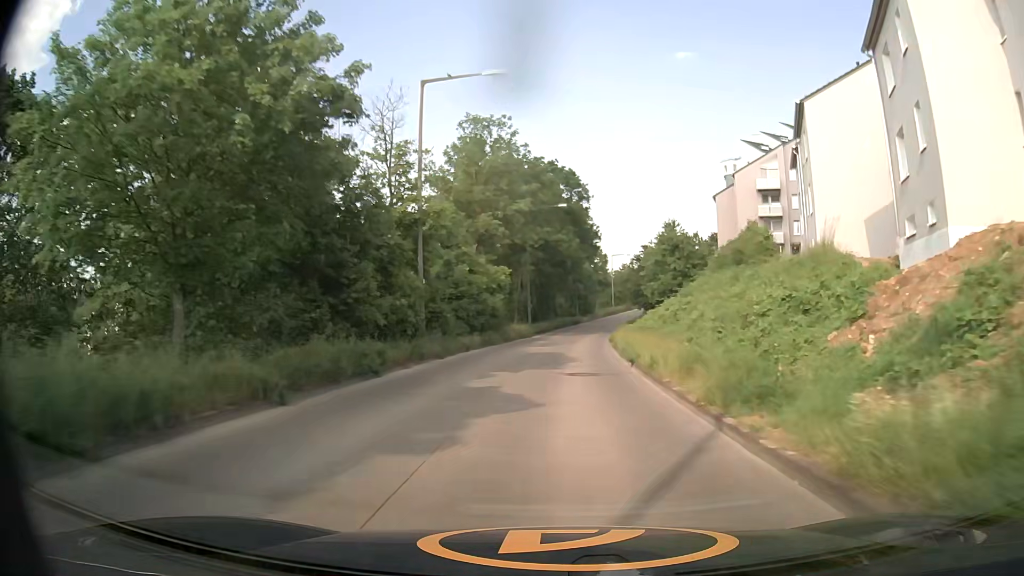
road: tertiary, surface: concrete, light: Day
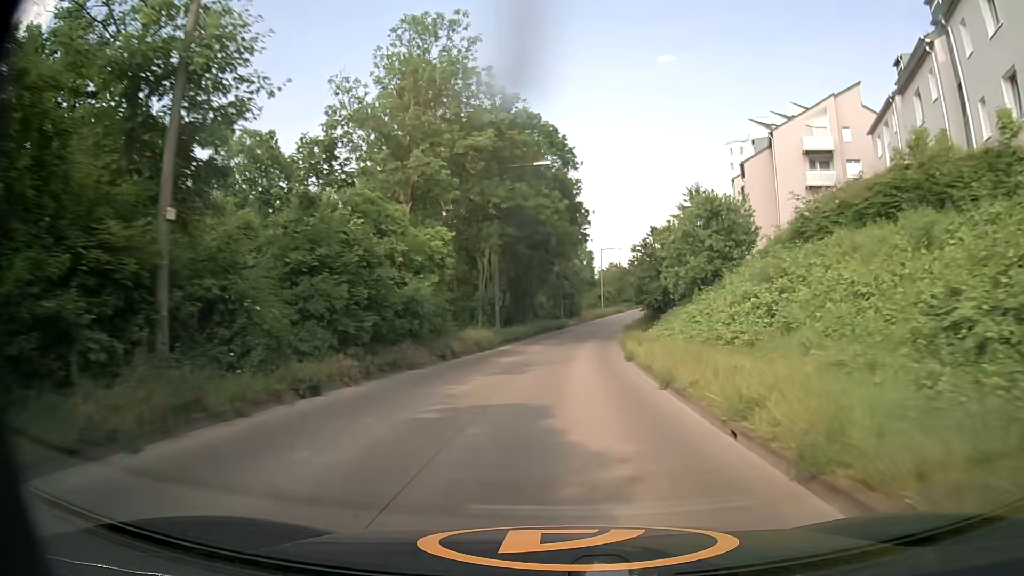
(+0.1, +17.9) m; +1°
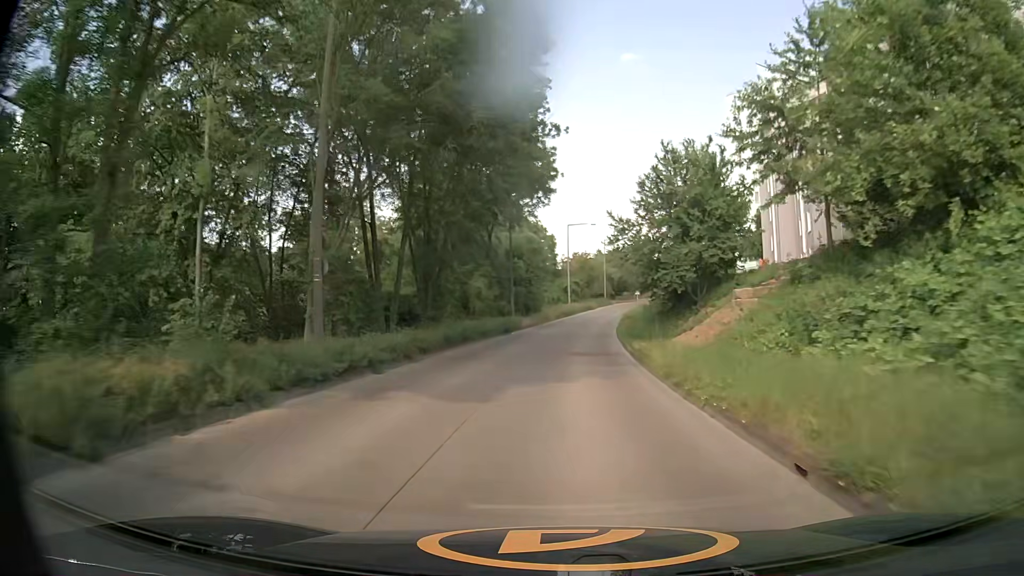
(+1.0, +28.1) m; +3°
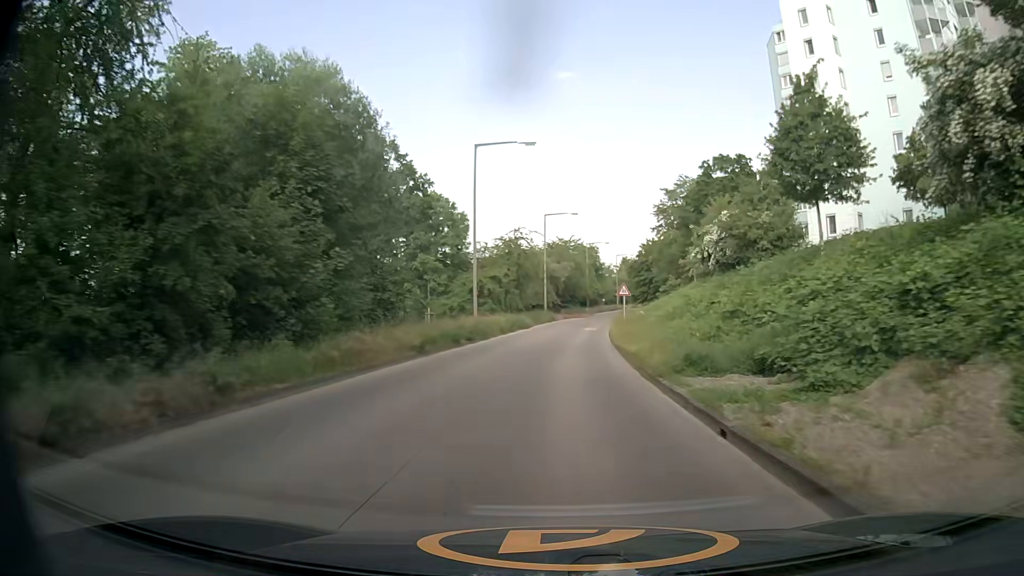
(+2.7, +47.4) m; +7°
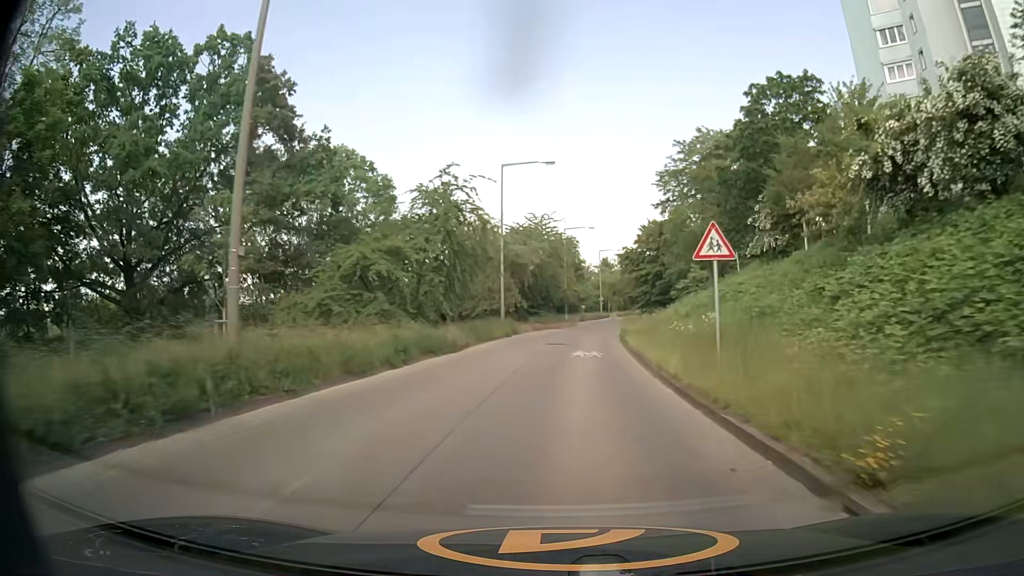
(+0.6, +27.9) m; +2°
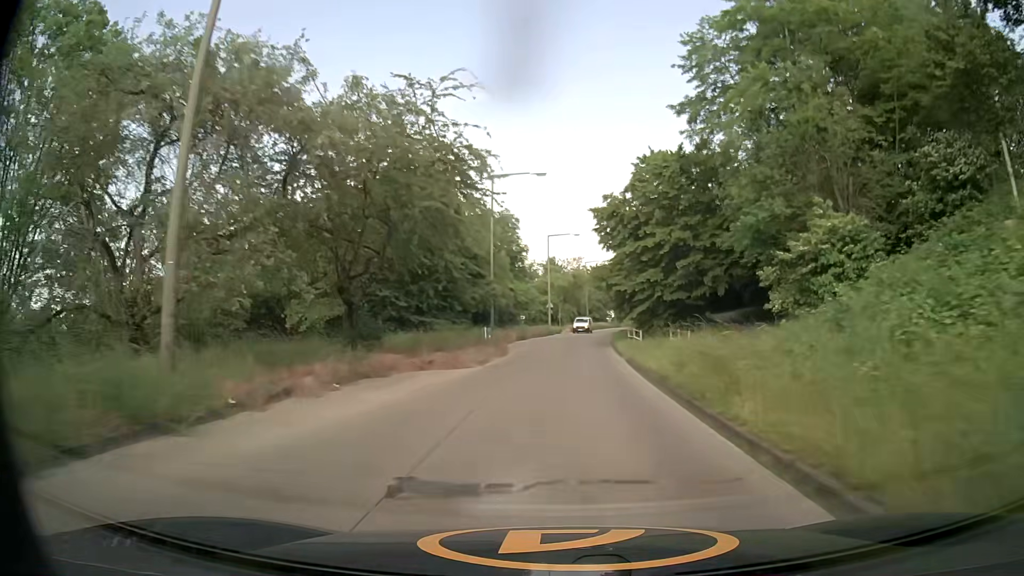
(+1.5, +35.6) m; +5°
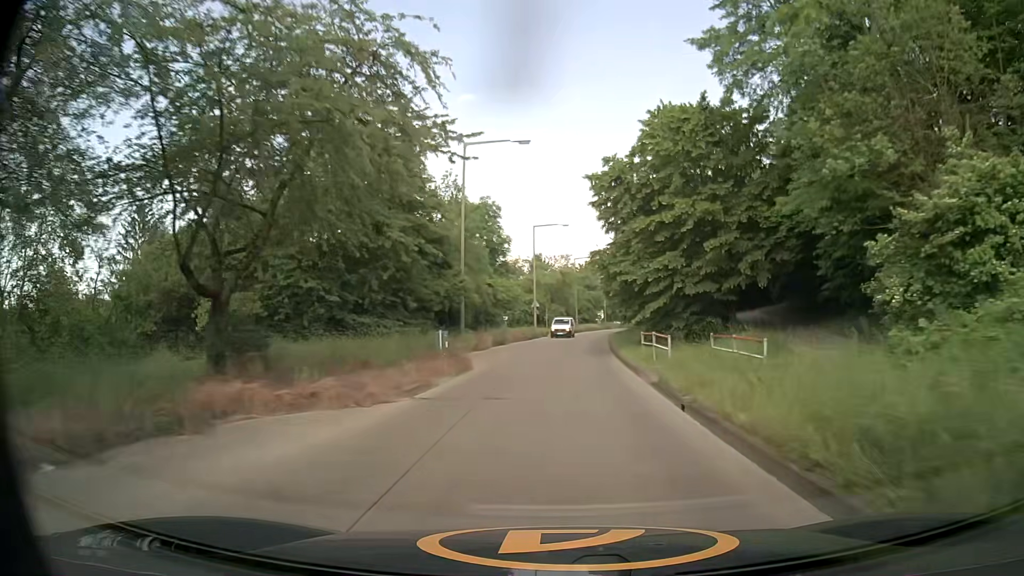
(+0.1, +8.6) m; +1°
